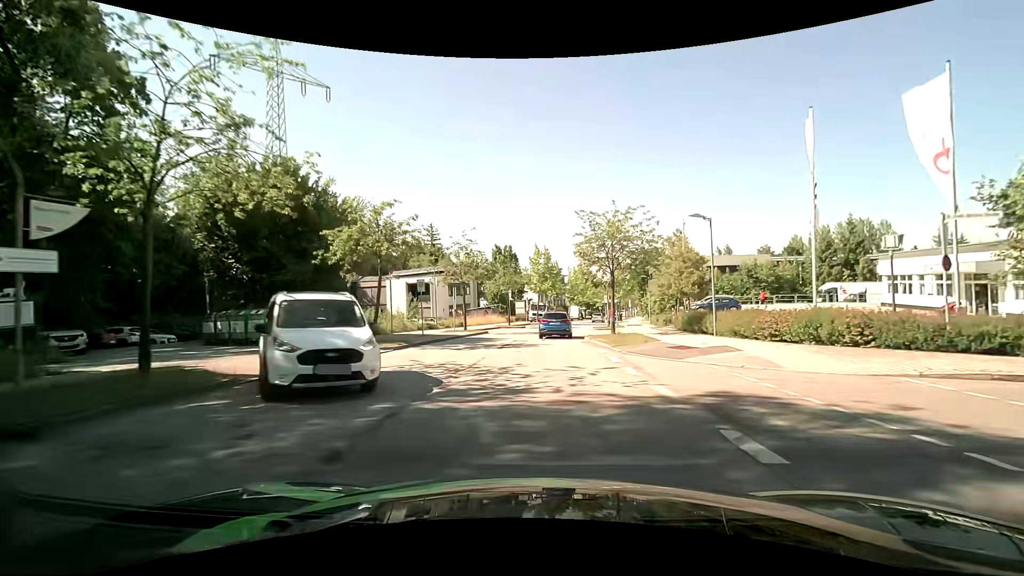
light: Day
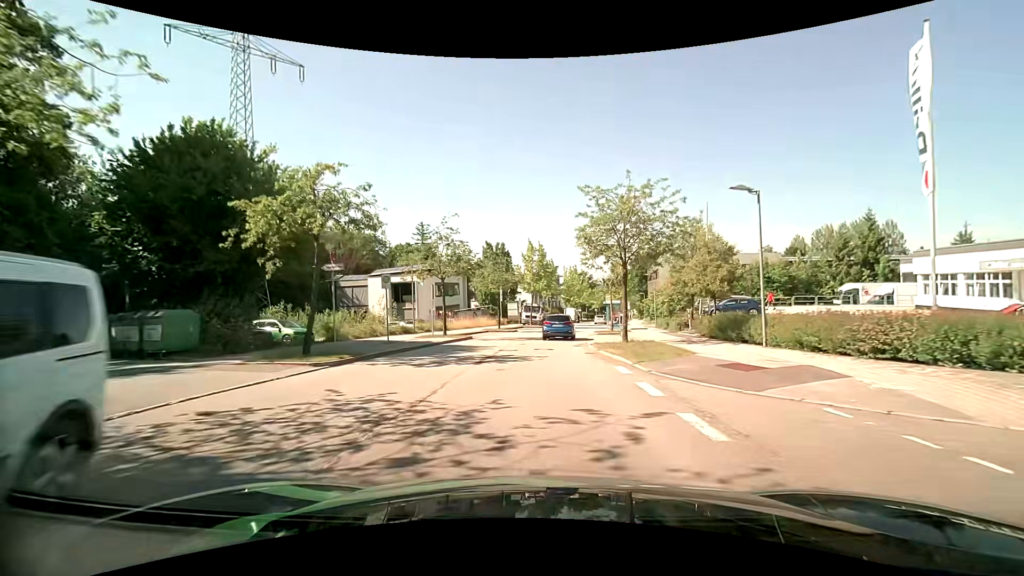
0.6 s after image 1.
(0.0, +5.3) m; +1°
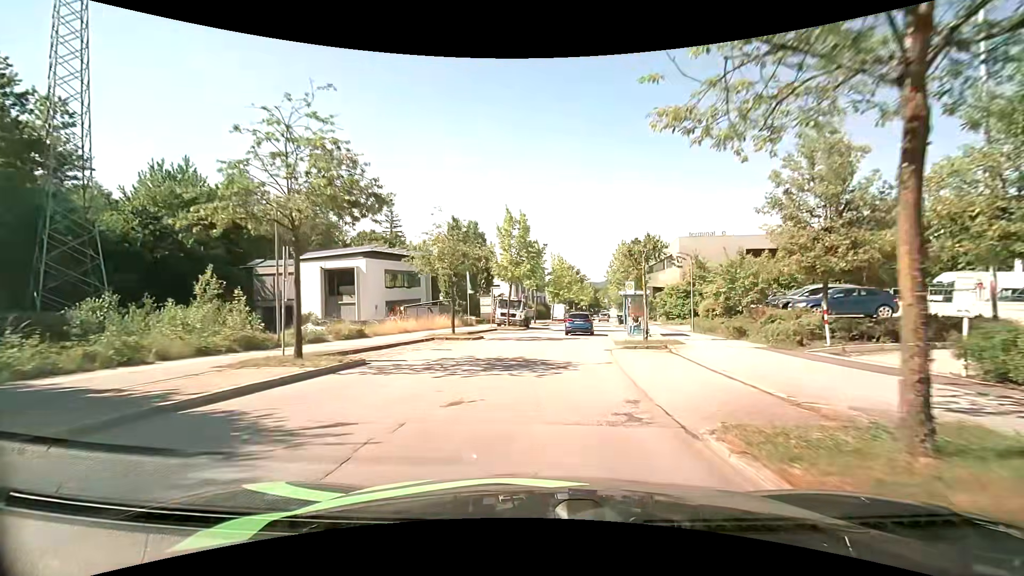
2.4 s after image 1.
(+0.1, +16.2) m; +2°
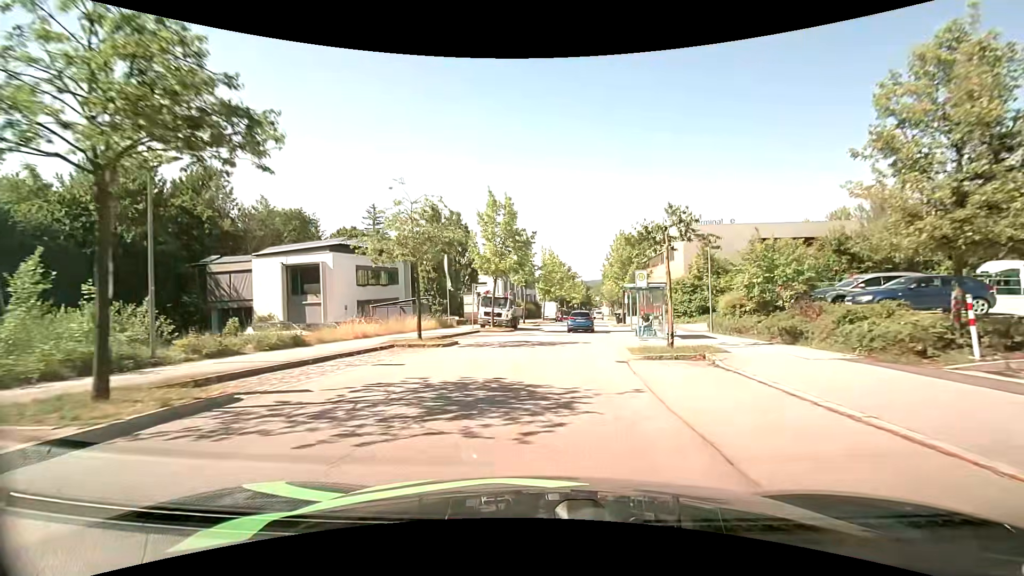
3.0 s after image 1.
(0.0, +5.4) m; +1°
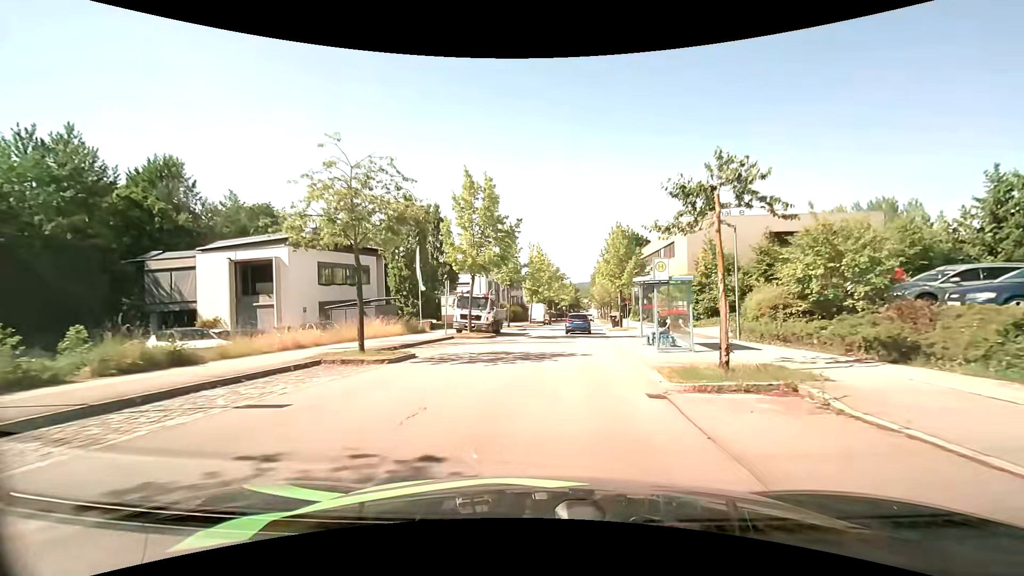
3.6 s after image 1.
(+0.1, +5.5) m; +1°
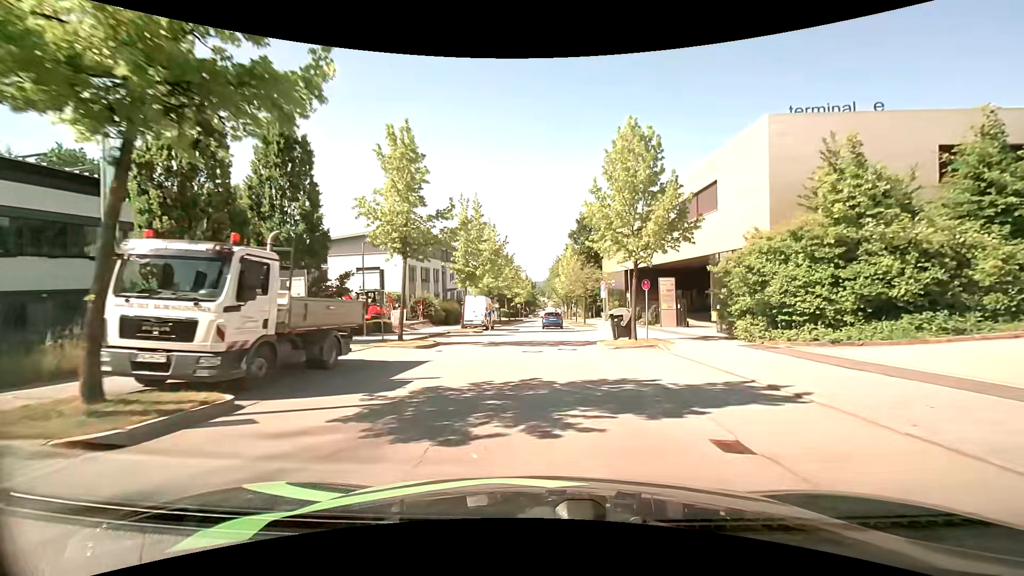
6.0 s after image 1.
(+1.0, +22.5) m; +5°
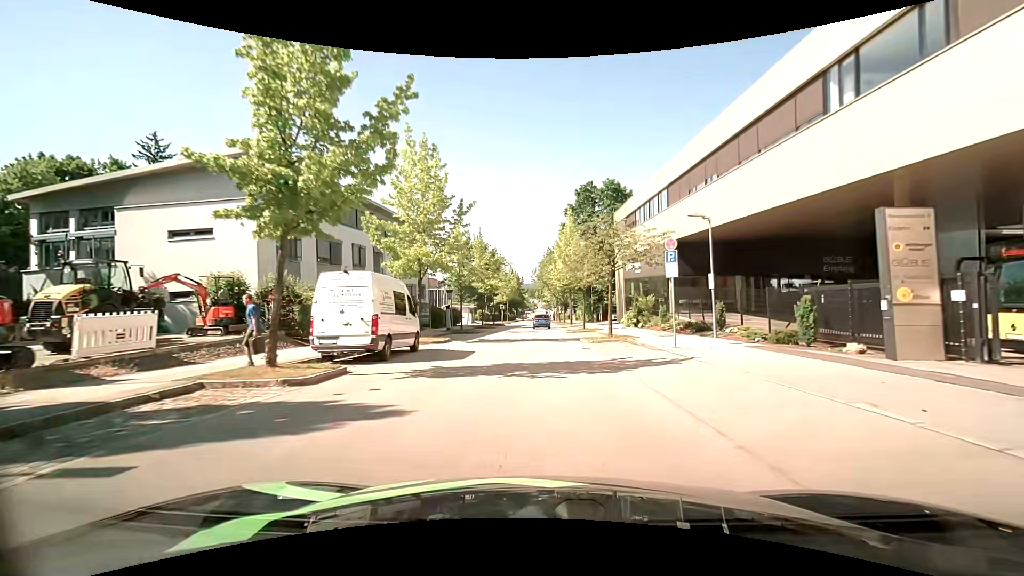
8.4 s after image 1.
(+0.3, +23.7) m; +2°
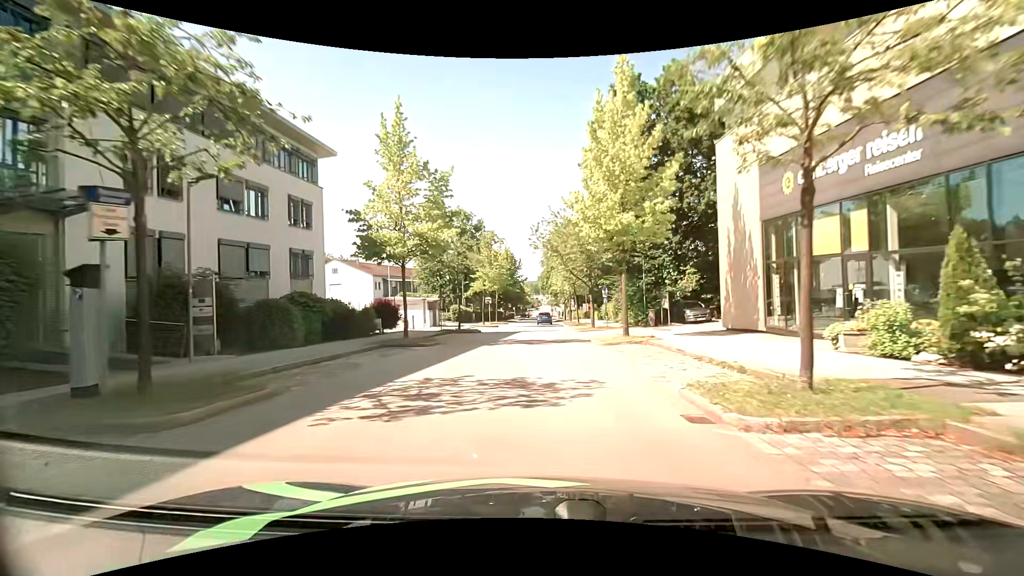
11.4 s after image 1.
(-0.5, +31.7) m; -1°
(0, +10) (0, +20) (0, +30) (0, +40) (0, +50) (0, +60) (0, +70) (+1, +80) (+1, +90) (+1, +100) m
